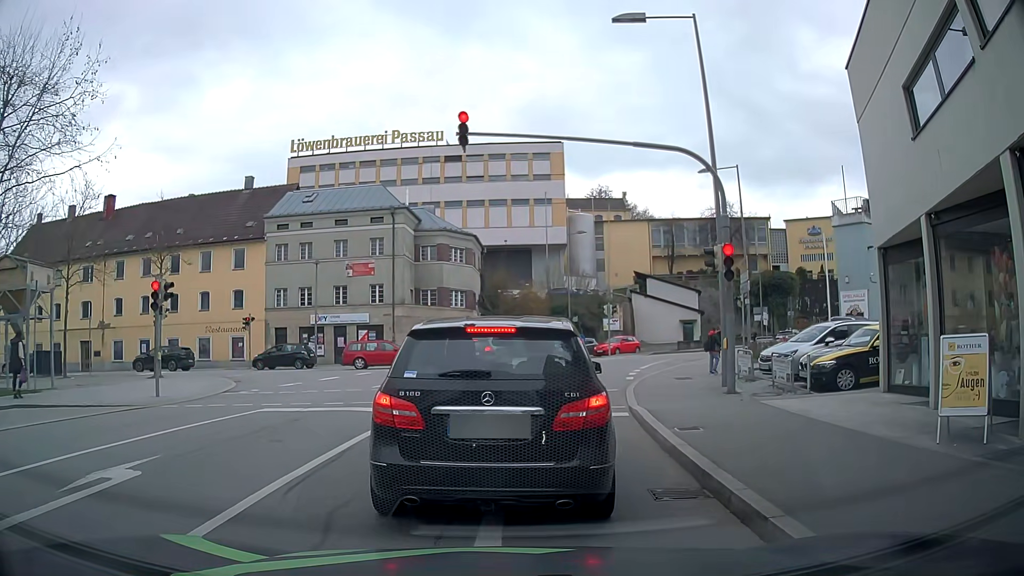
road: residential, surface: asphalt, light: Day
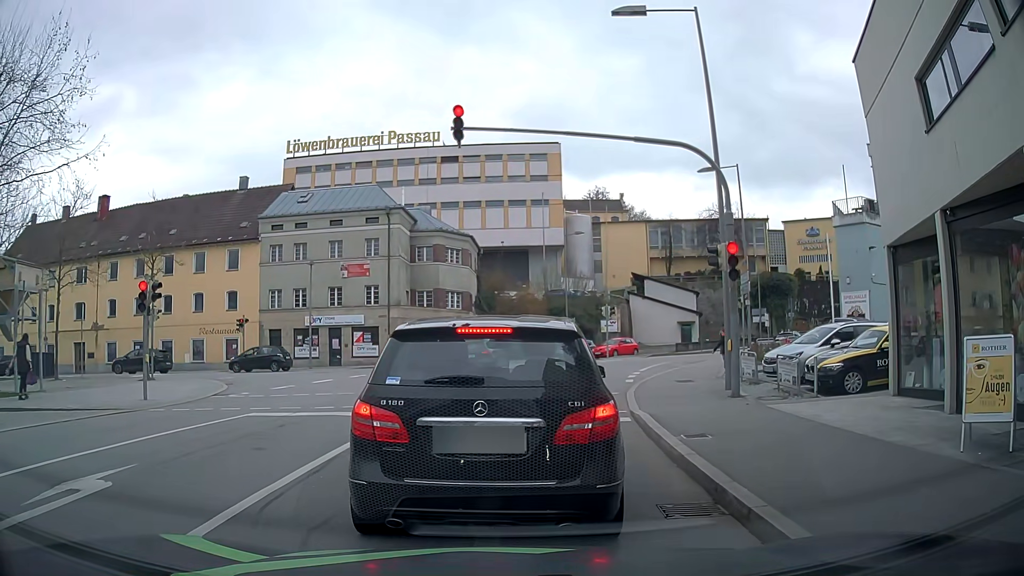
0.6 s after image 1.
(0.0, +0.5) m; 0°
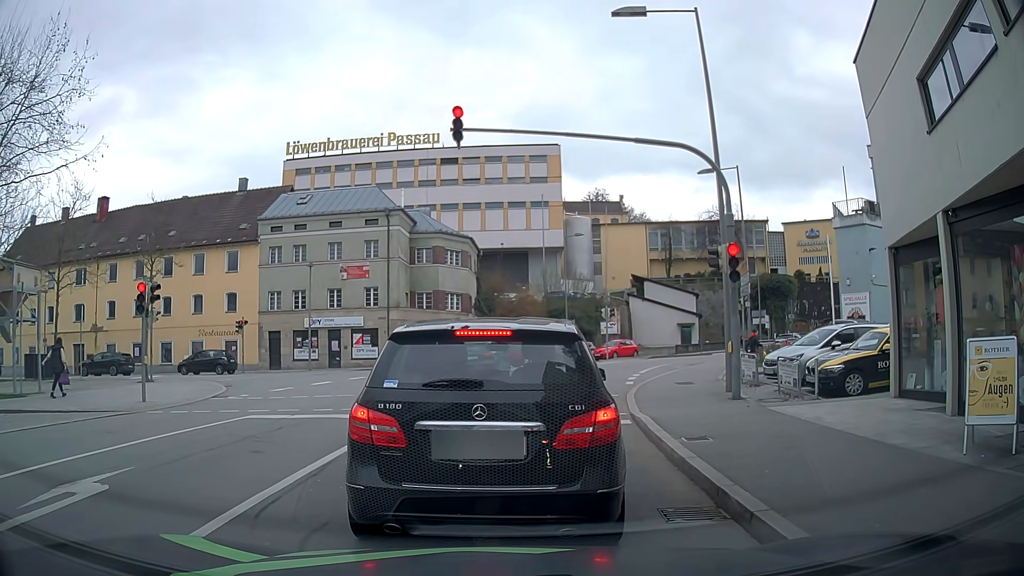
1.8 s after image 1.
(0.0, +0.1) m; 0°
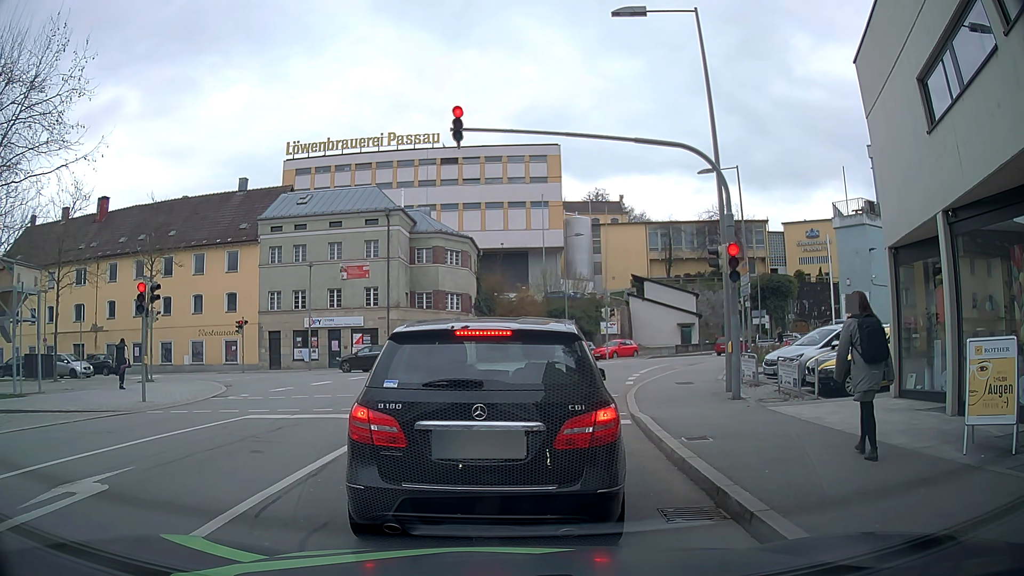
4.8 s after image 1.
(0.0, 0.0) m; 0°
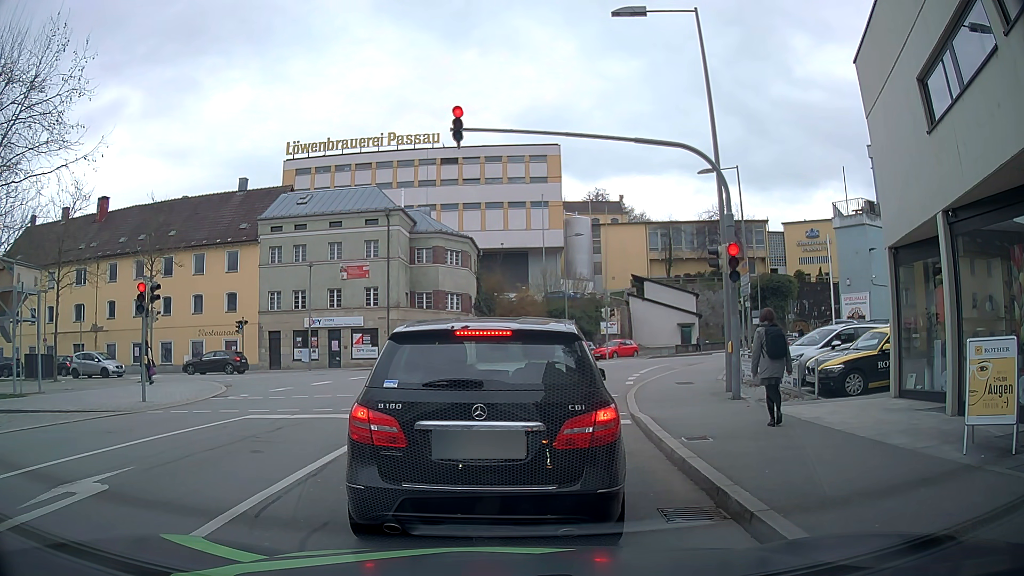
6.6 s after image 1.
(0.0, 0.0) m; 0°
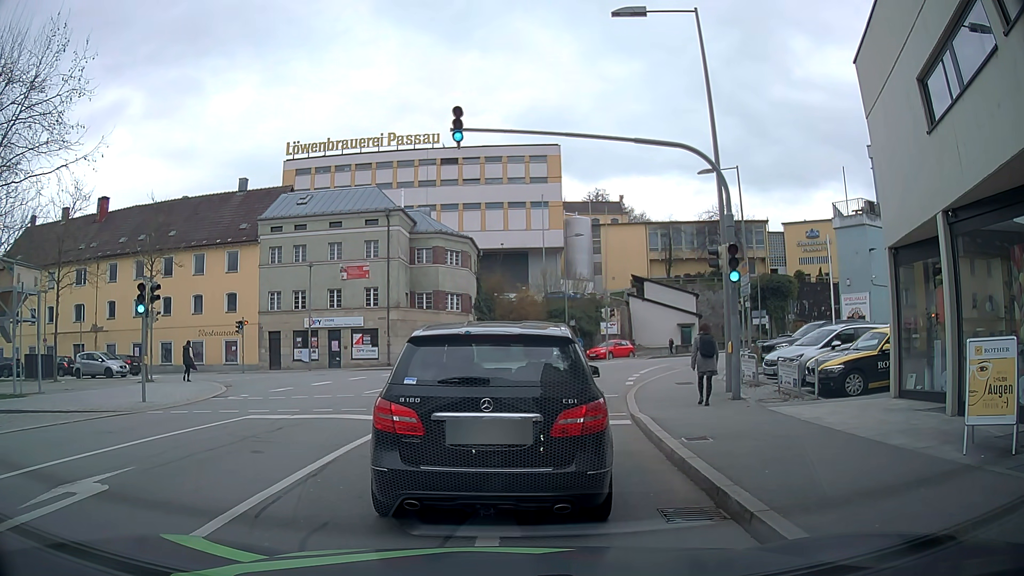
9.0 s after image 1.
(0.0, 0.0) m; 0°
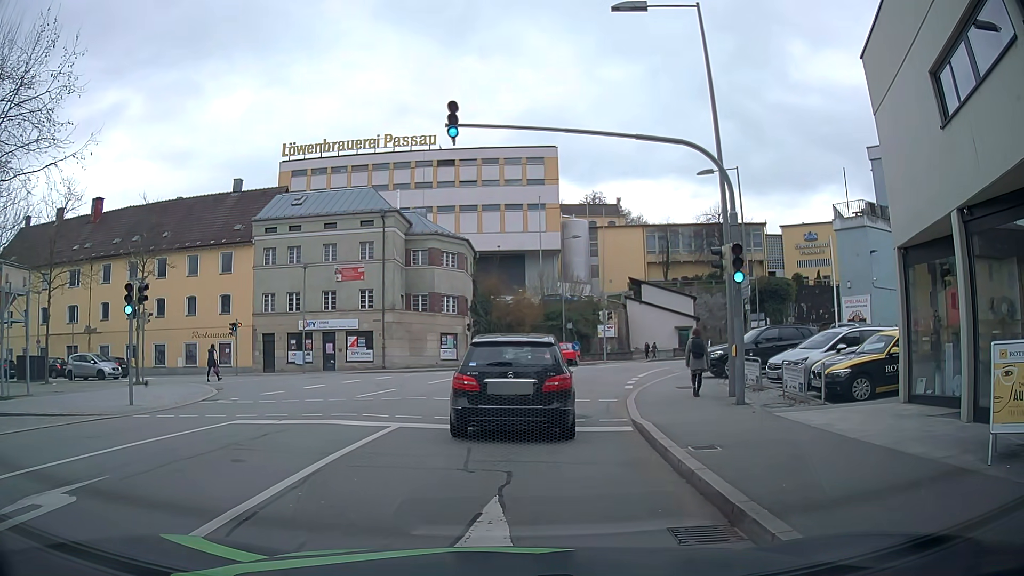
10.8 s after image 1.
(0.0, +0.5) m; 0°
